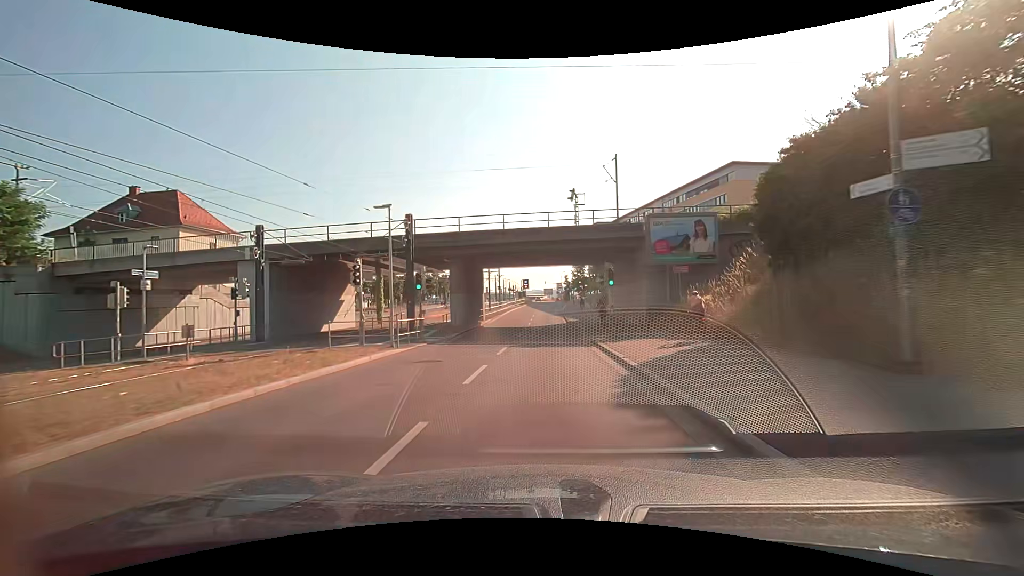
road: secondary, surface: asphalt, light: Day
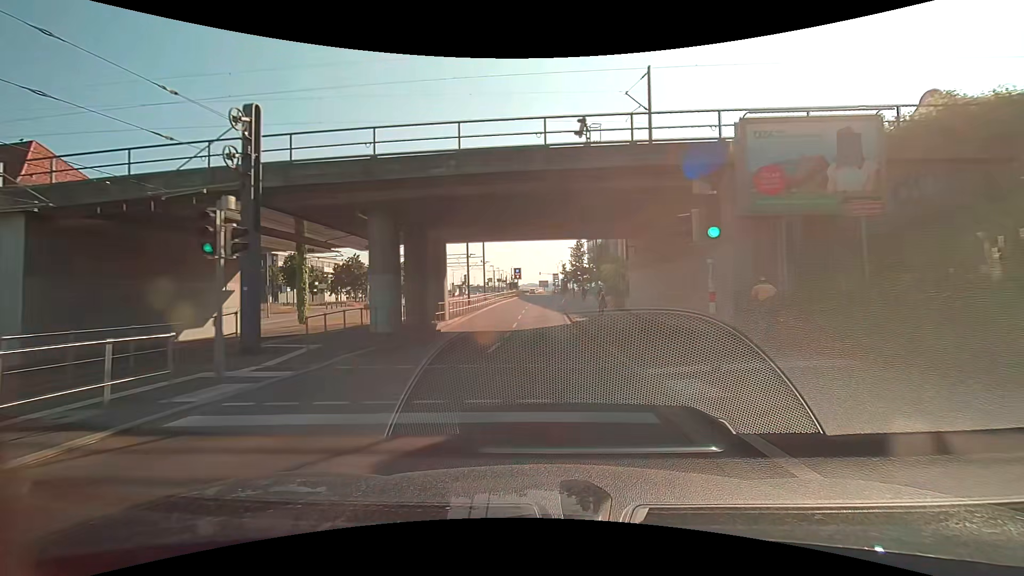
(0.0, +14.2) m; 0°
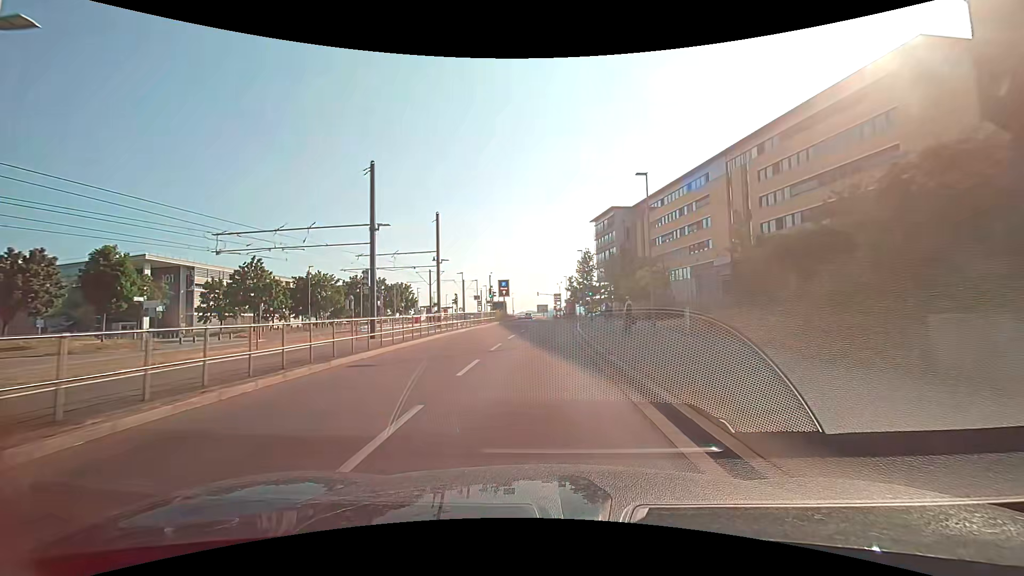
(+0.1, +28.1) m; +3°
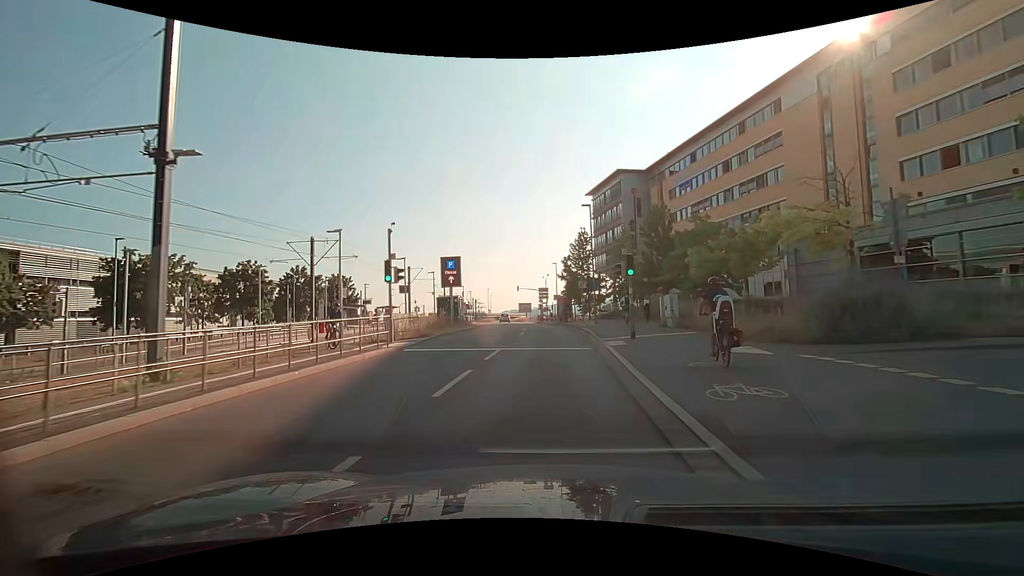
(-1.1, +26.2) m; -1°
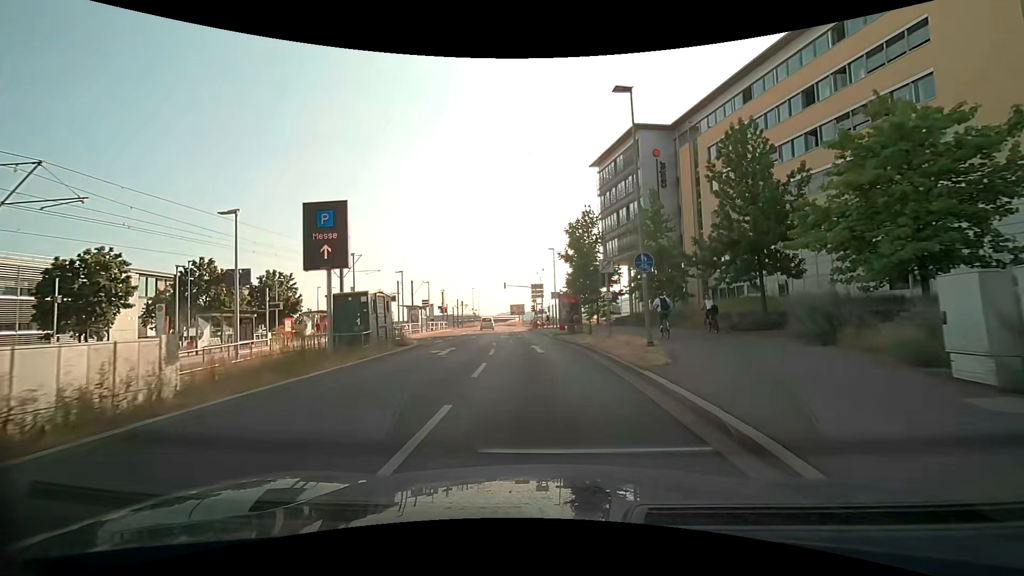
(+0.2, +18.4) m; +1°
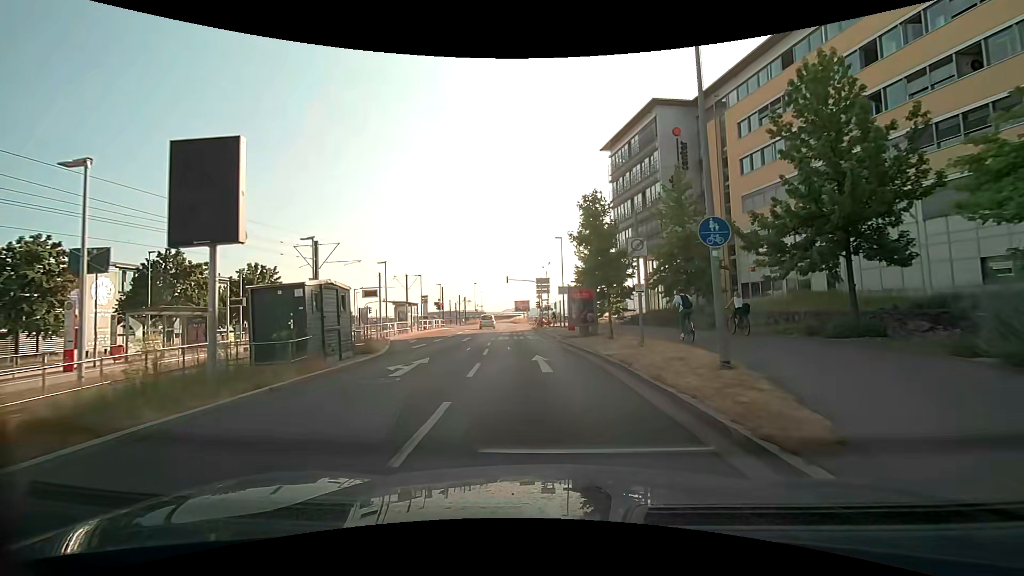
(-0.1, +5.6) m; -1°
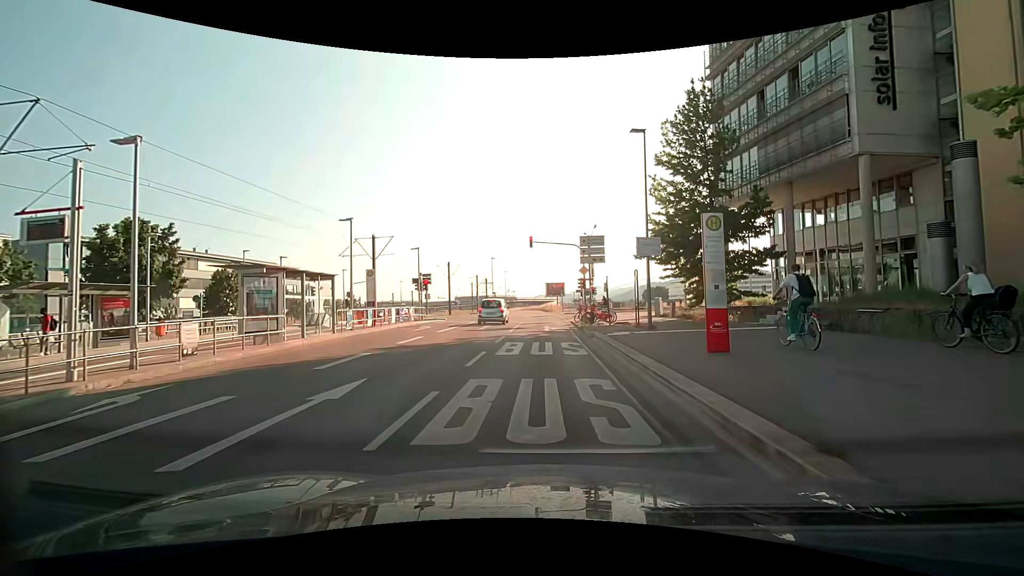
(-0.8, +23.6) m; -4°
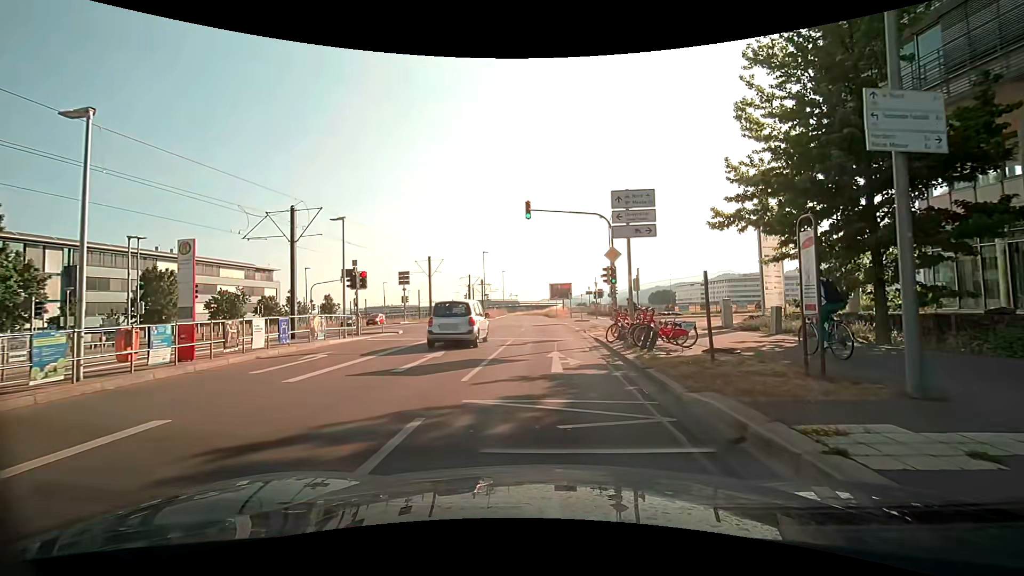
(0.0, +13.6) m; -1°
(0, +10) (+1, +20) (+1, +30) (+1, +40) (0, +50) (0, +60) (0, +70) (0, +80) (0, +90) (-1, +100) m
